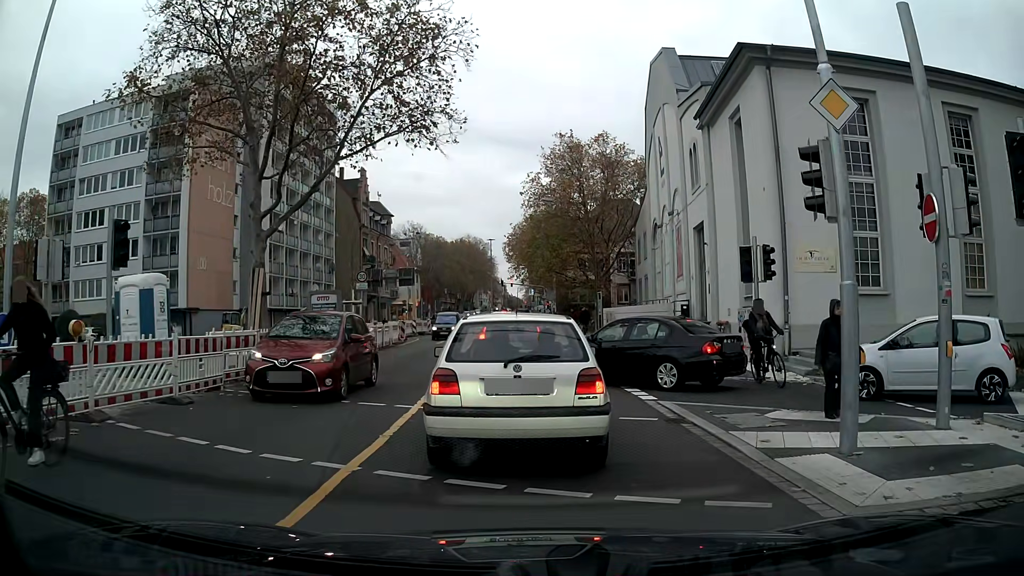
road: secondary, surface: asphalt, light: Day
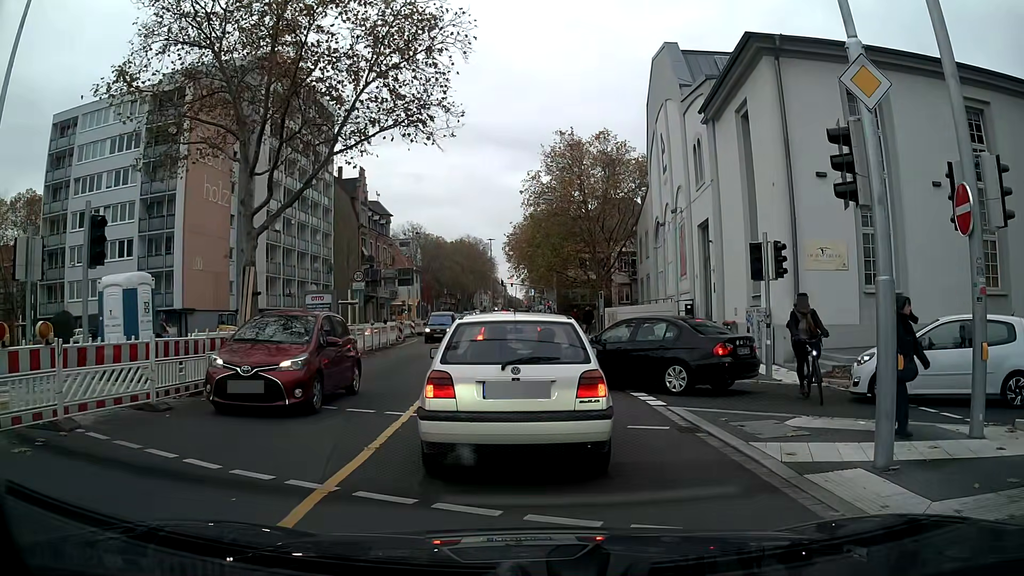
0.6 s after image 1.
(0.0, +0.7) m; 0°
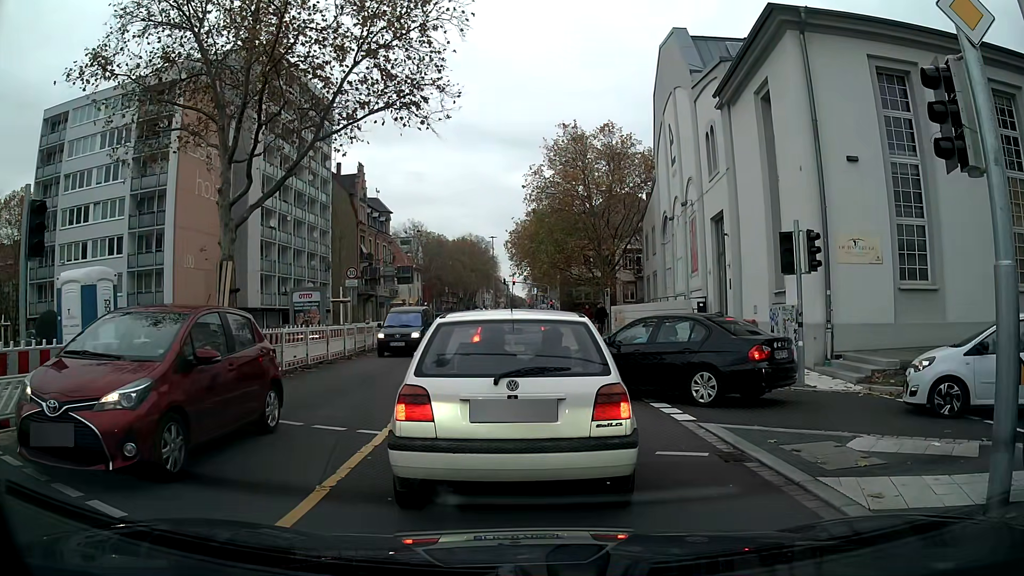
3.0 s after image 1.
(0.0, +1.7) m; 0°
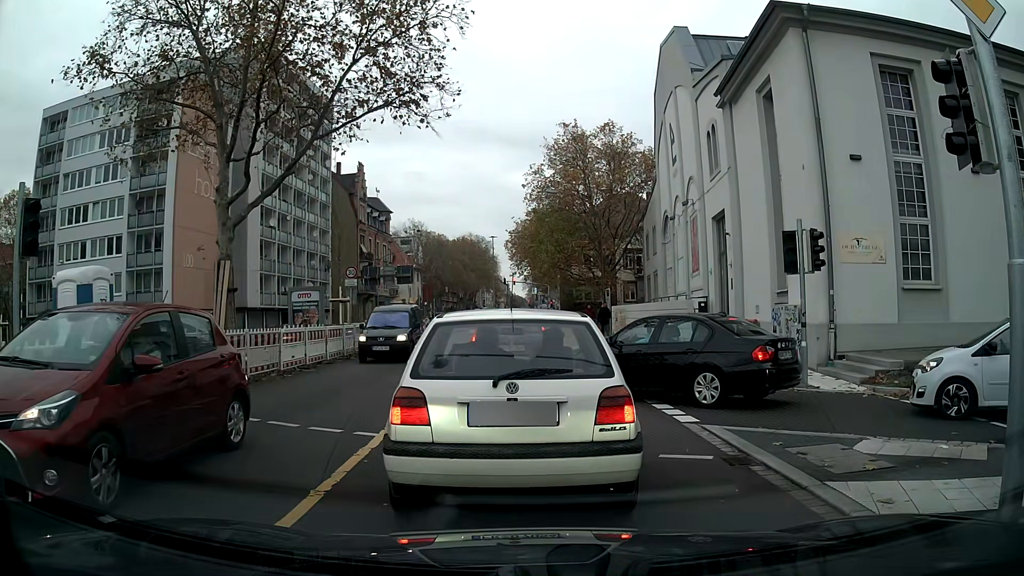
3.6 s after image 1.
(0.0, +0.2) m; 0°
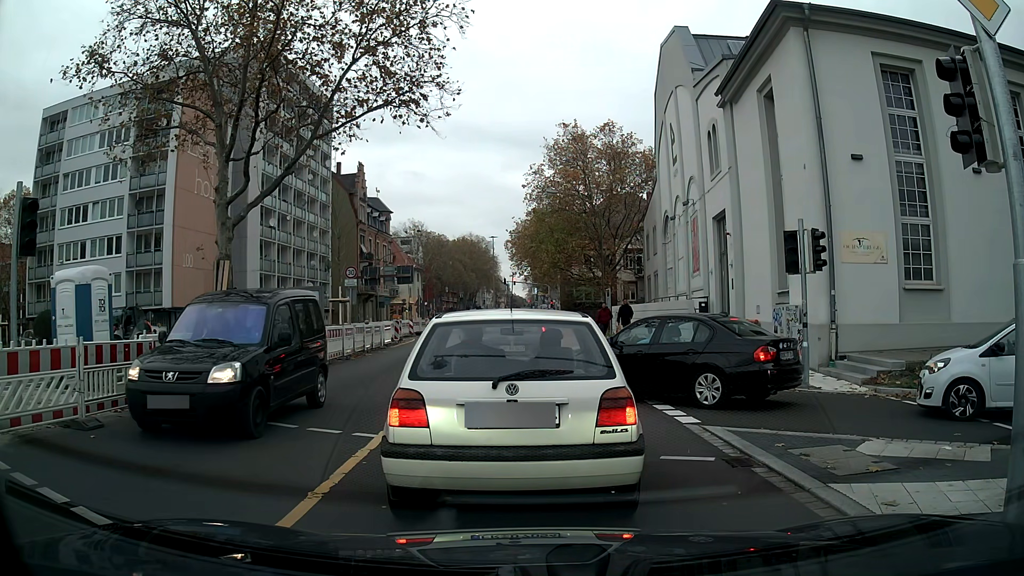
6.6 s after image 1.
(0.0, +0.2) m; 0°
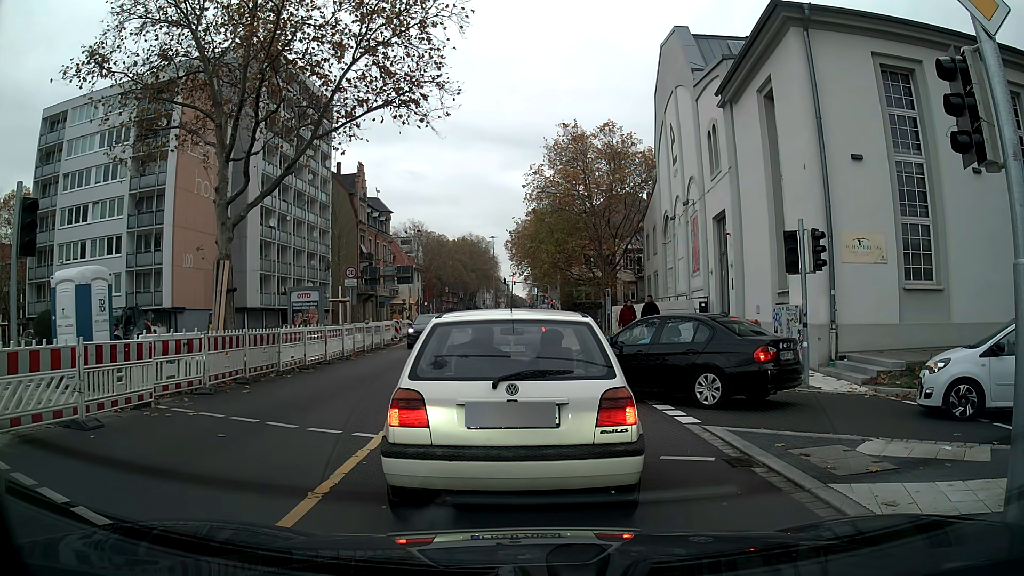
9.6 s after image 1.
(0.0, 0.0) m; 0°
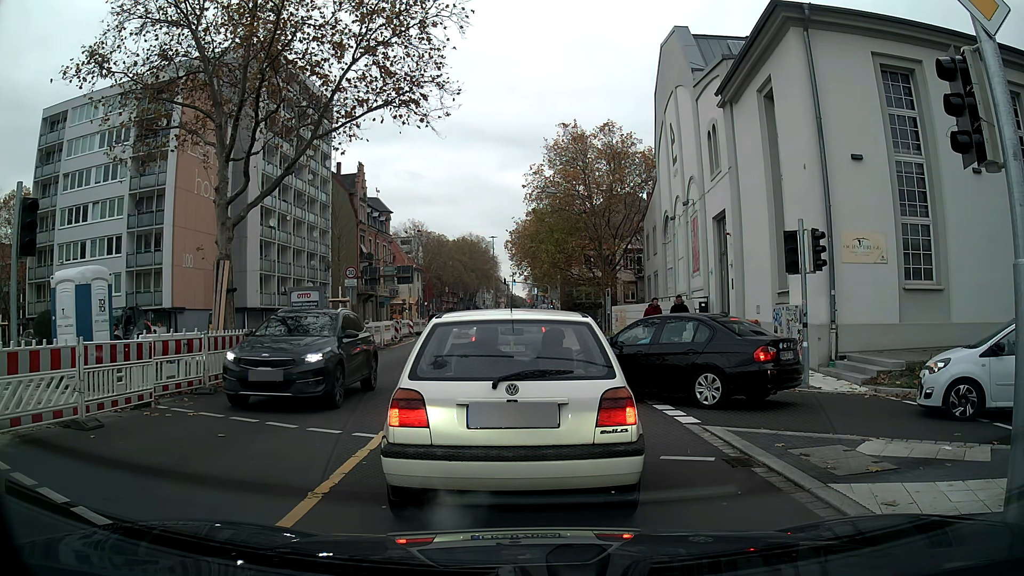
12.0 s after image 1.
(0.0, 0.0) m; 0°
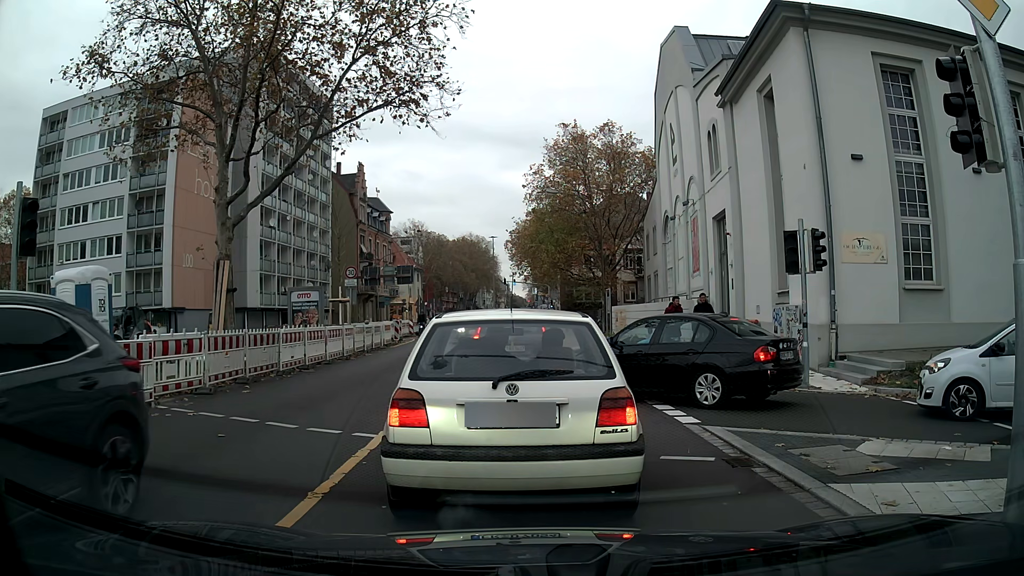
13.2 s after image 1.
(0.0, 0.0) m; 0°
(0, +10) (0, +20) (-1, +30) (-1, +40) (-1, +50) (-1, +60) (-1, +70) (-1, +80) (-1, +90) (-1, +100) m
